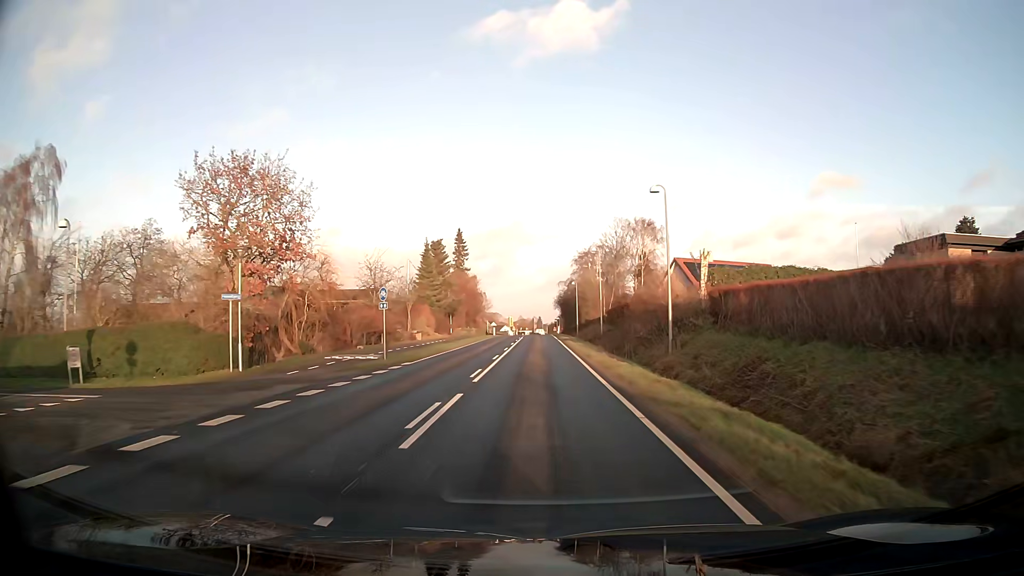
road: tertiary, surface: asphalt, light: Day
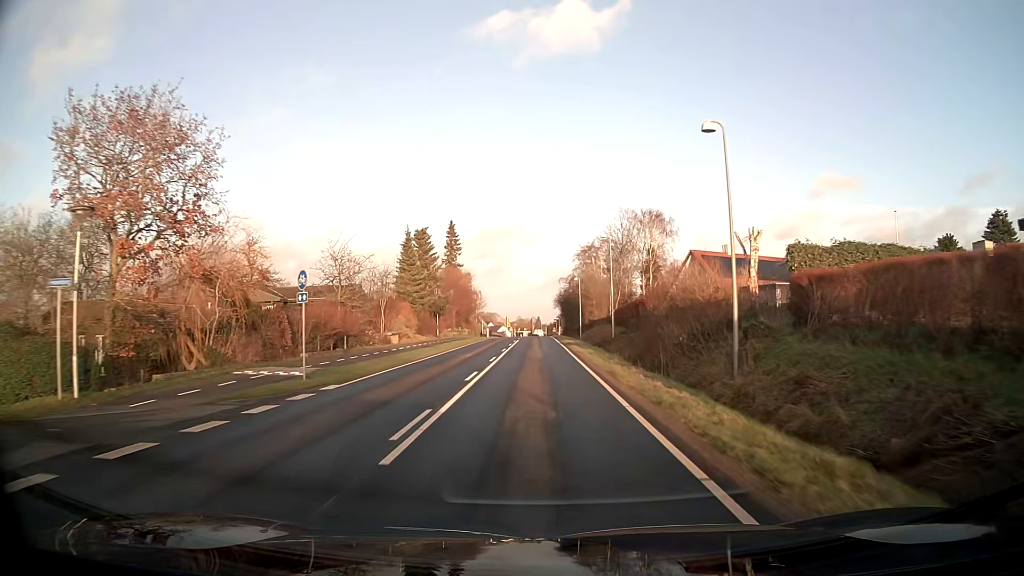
(0.0, +8.7) m; 0°
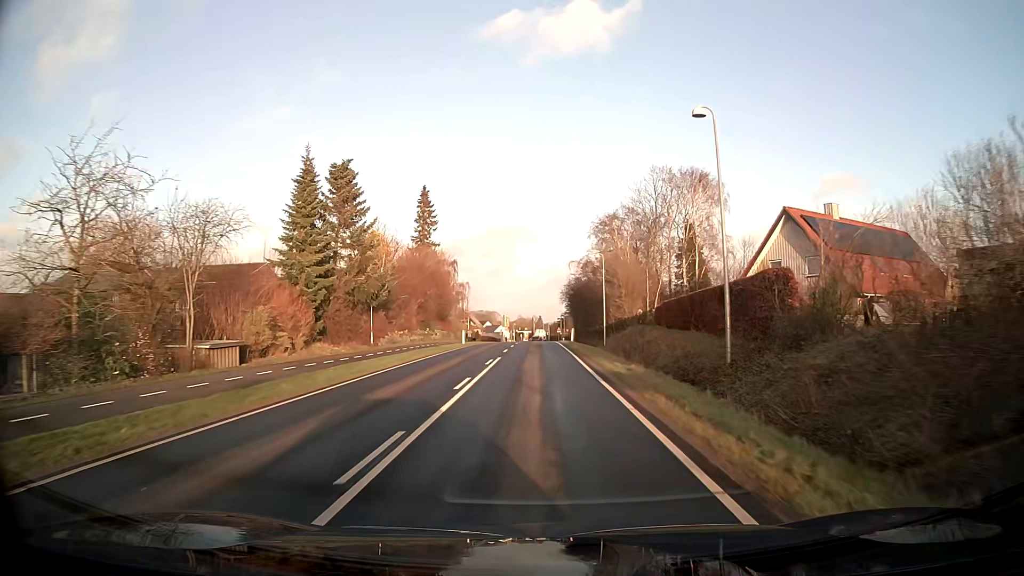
(0.0, +25.9) m; 0°
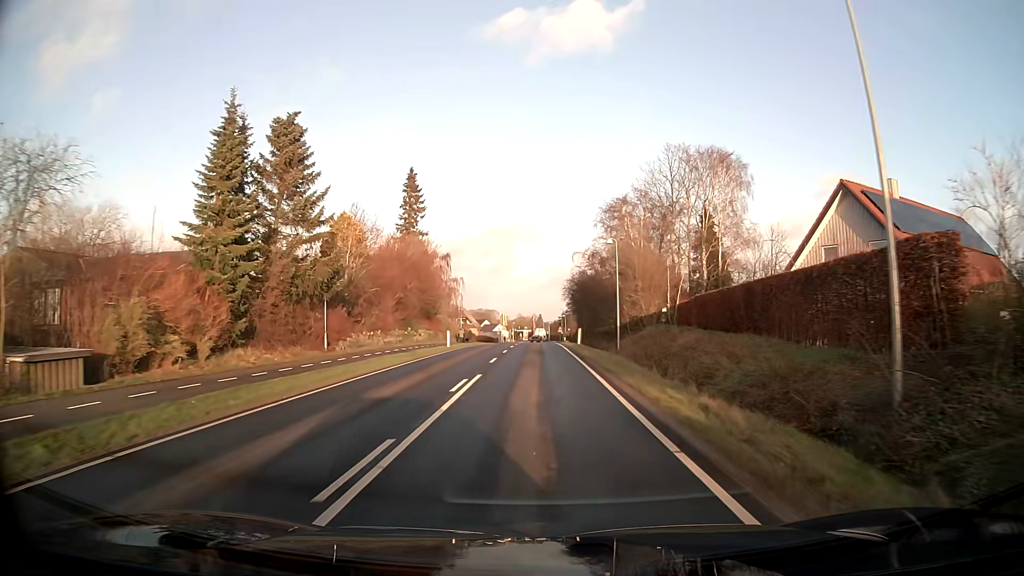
(0.0, +8.5) m; 0°
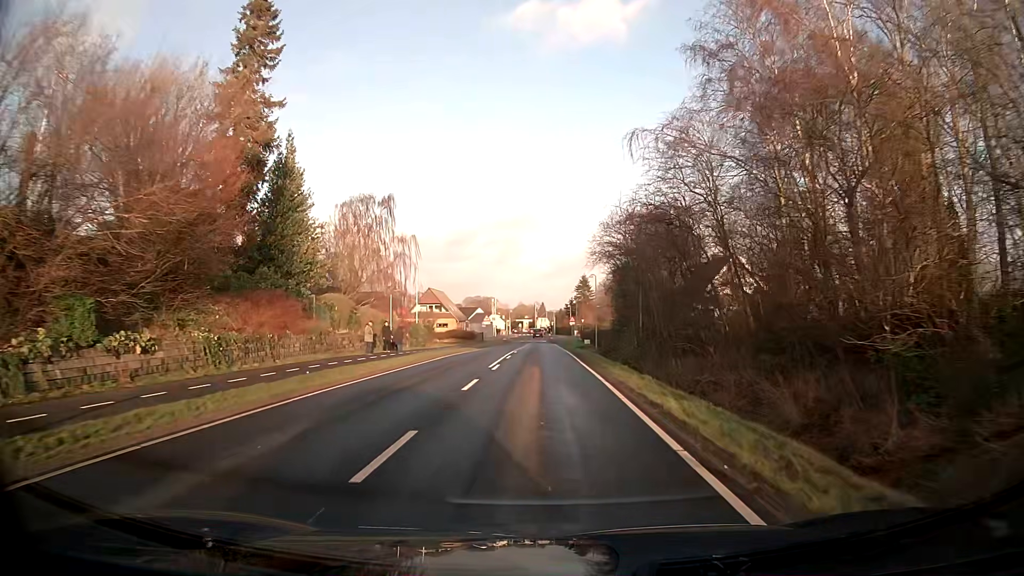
(0.0, +40.1) m; 0°
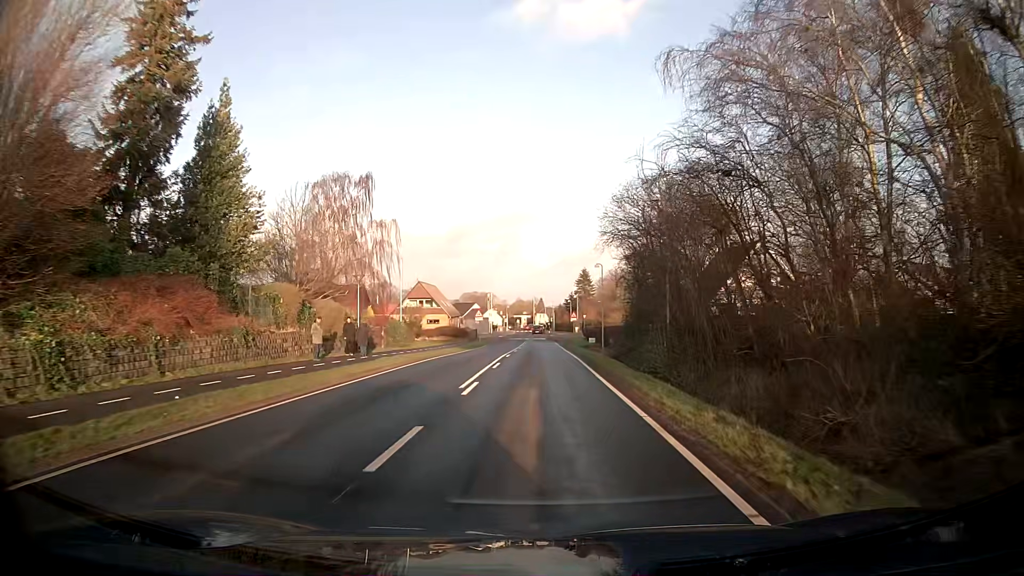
(0.0, +7.5) m; 0°
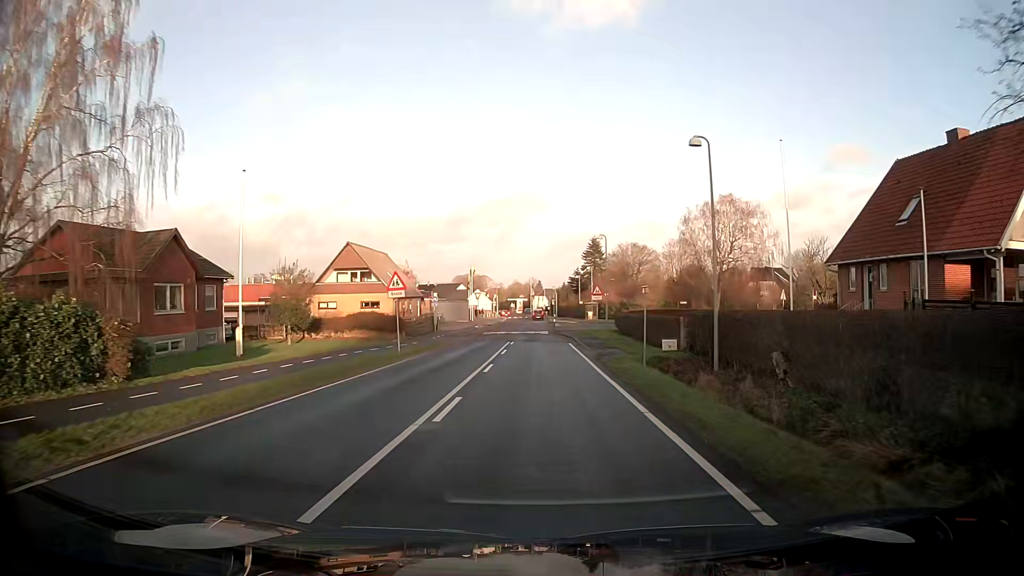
(+0.1, +35.0) m; 0°
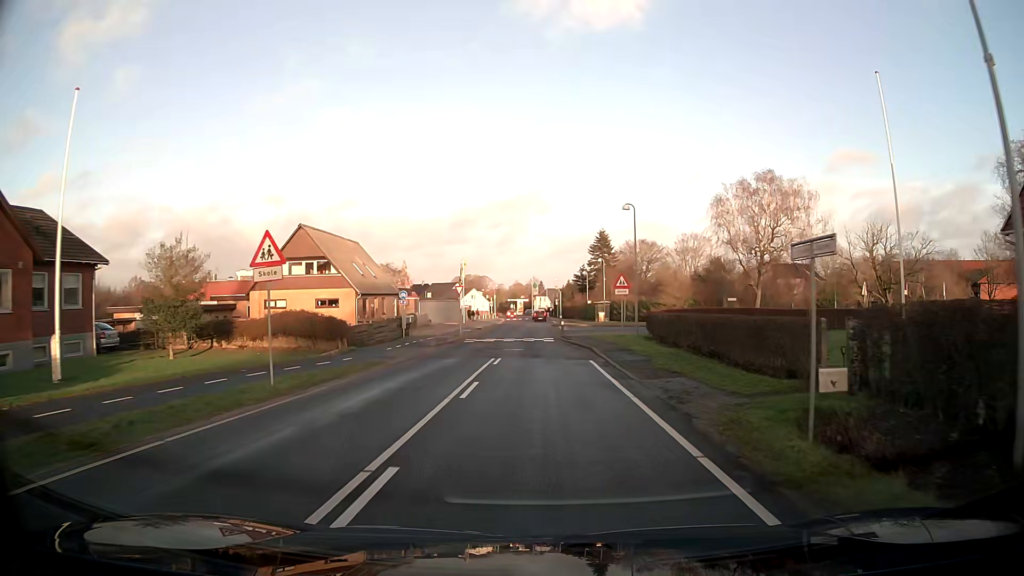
(+0.1, +13.1) m; 0°
(0, +10) (0, +20) (0, +30) (0, +40) (0, +50) (0, +60) (0, +70) (0, +80) (0, +90) (0, +100) m
